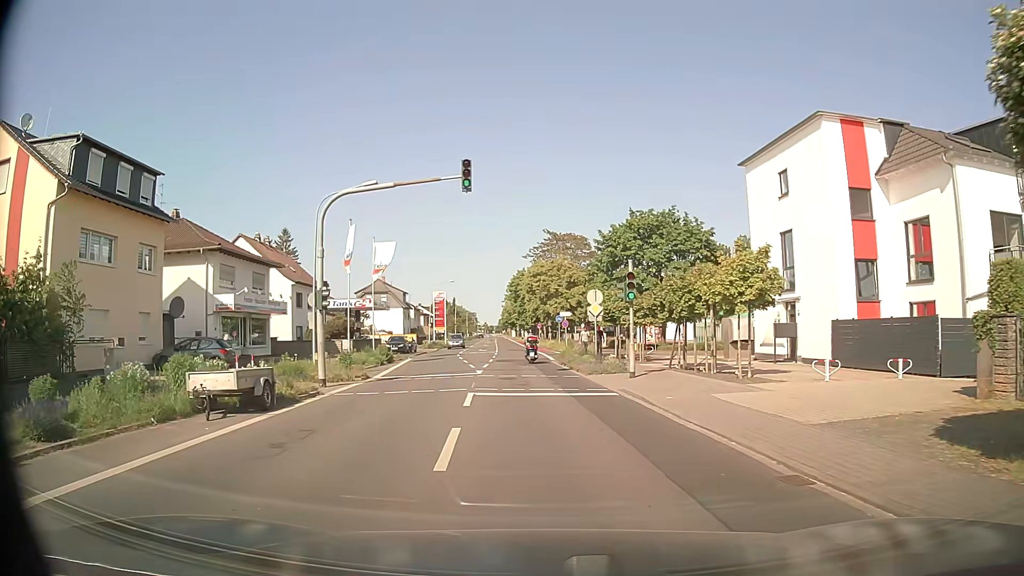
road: tertiary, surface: asphalt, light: Day
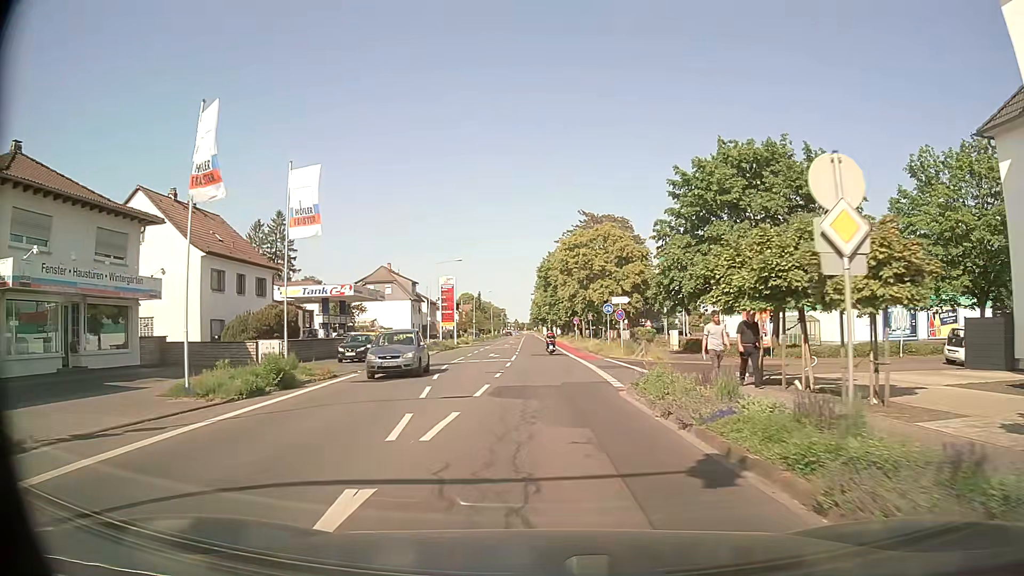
(-0.2, +20.3) m; -2°
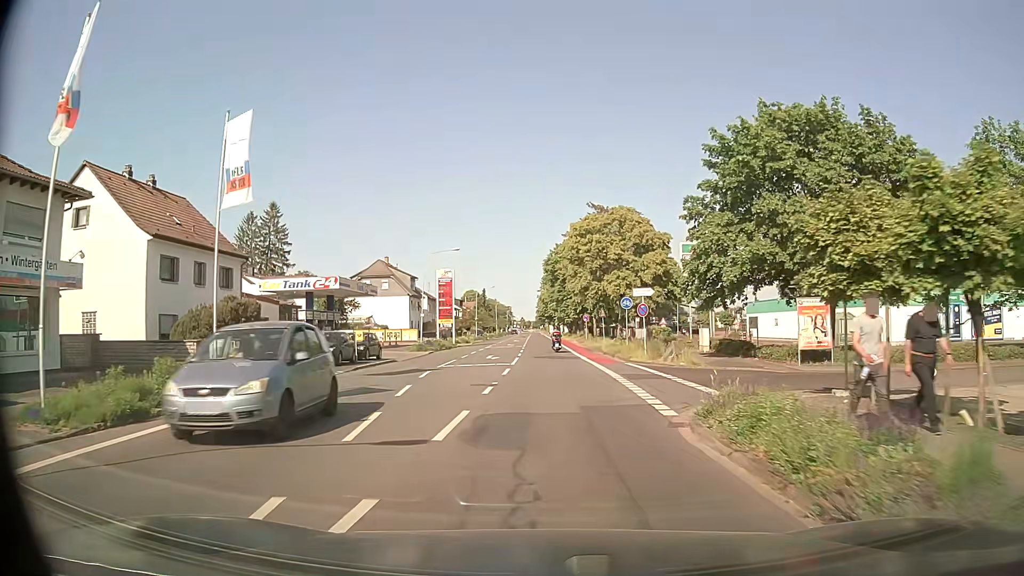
(-0.1, +6.2) m; -1°
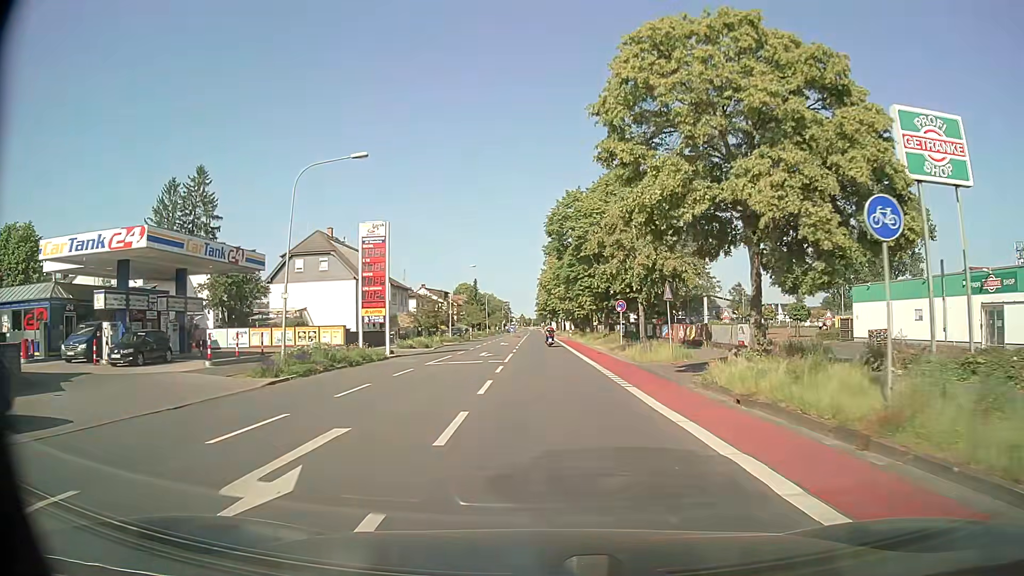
(-0.1, +27.8) m; 0°
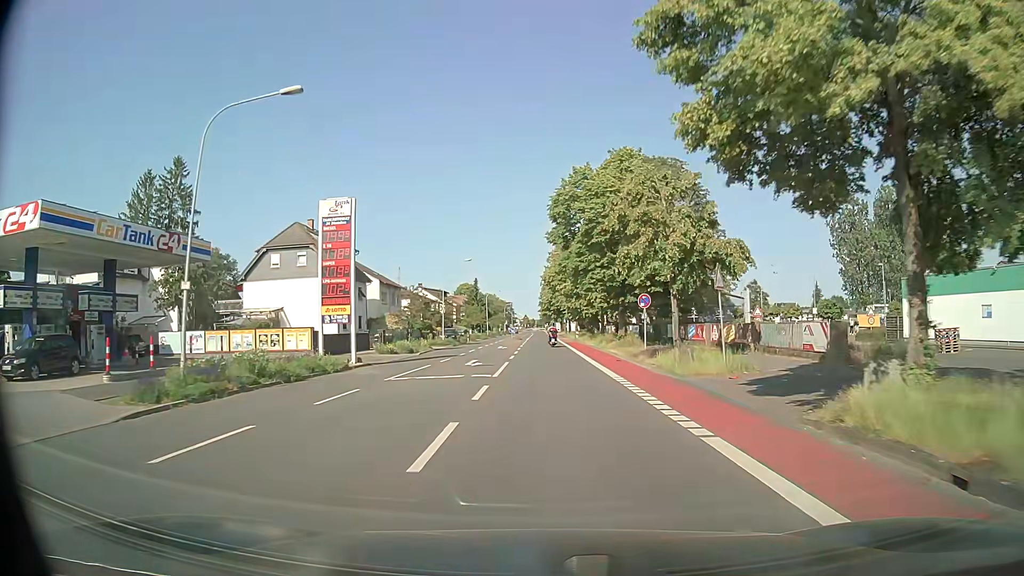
(0.0, +7.3) m; +1°
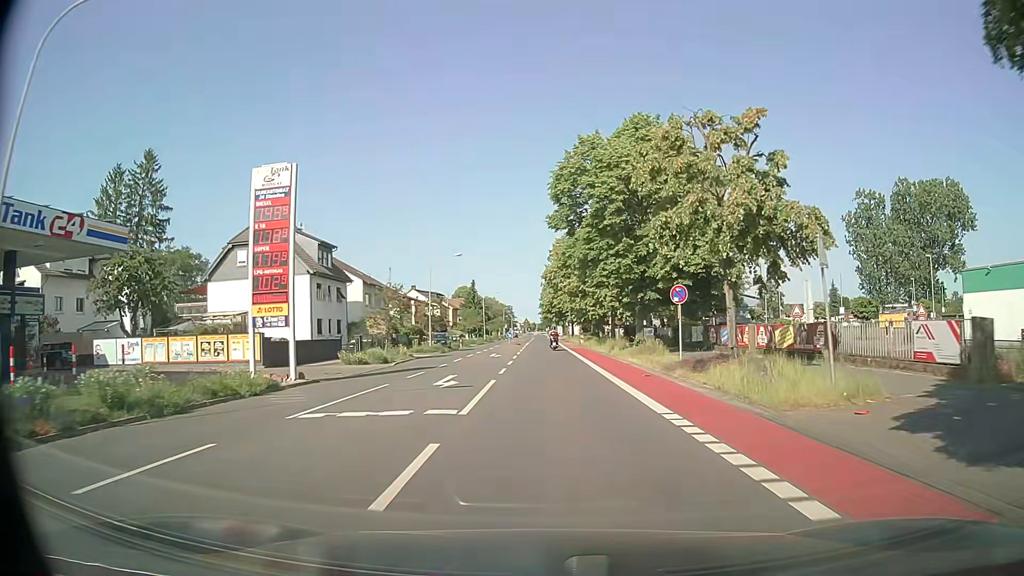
(-0.1, +7.4) m; -1°
